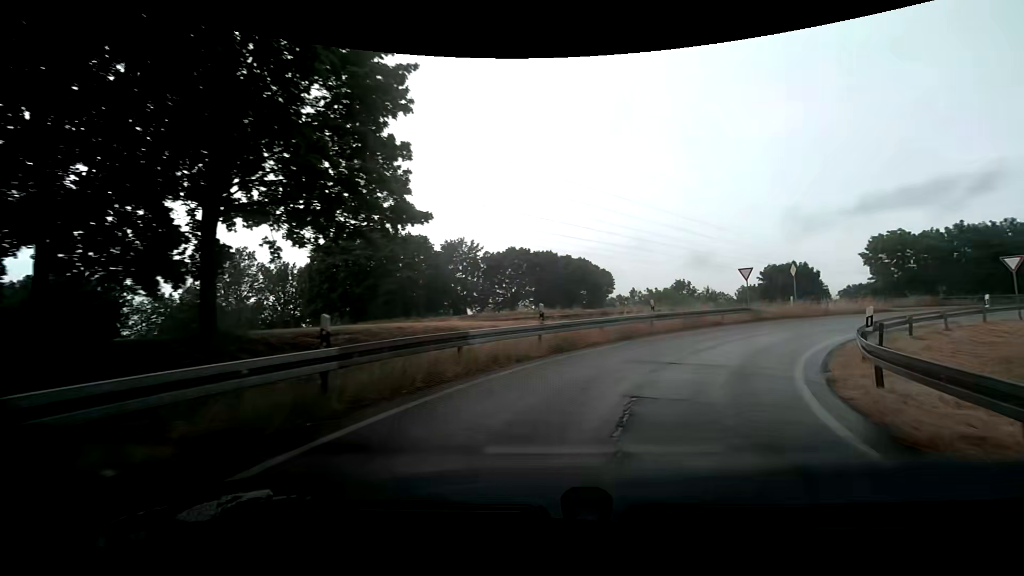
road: trunk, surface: asphalt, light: Day
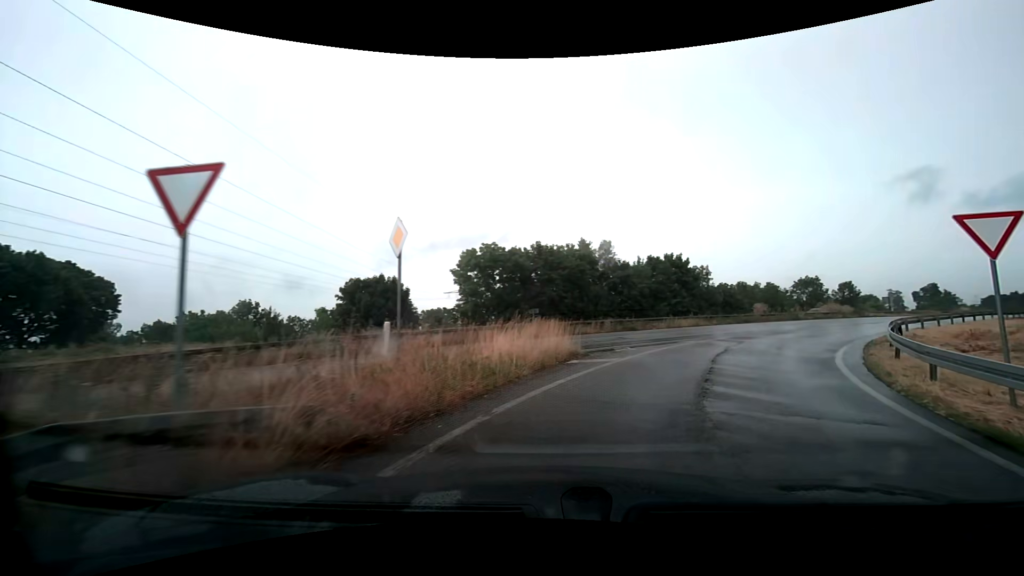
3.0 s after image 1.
(+9.6, +23.0) m; +45°
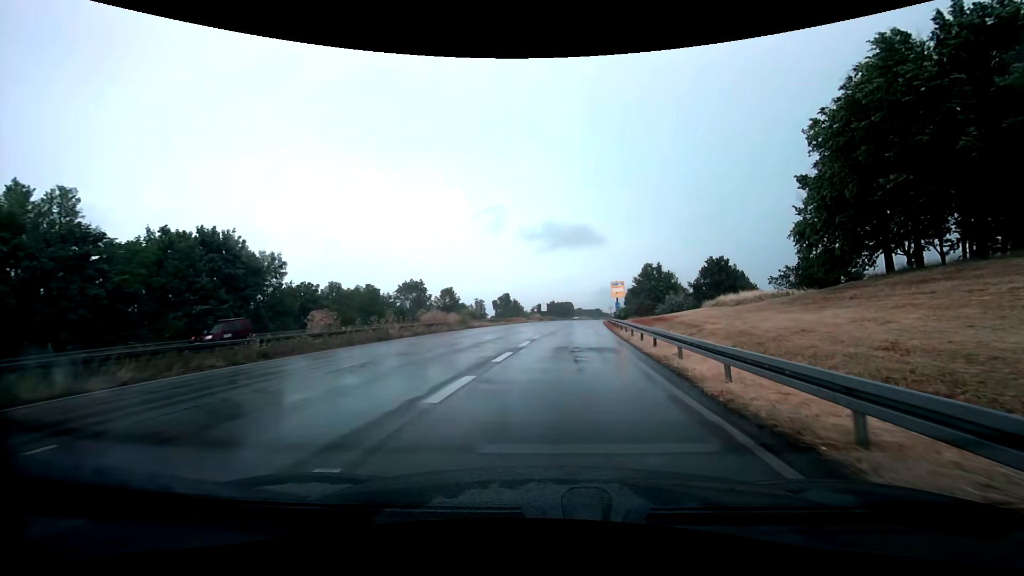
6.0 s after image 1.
(+11.9, +24.5) m; +44°
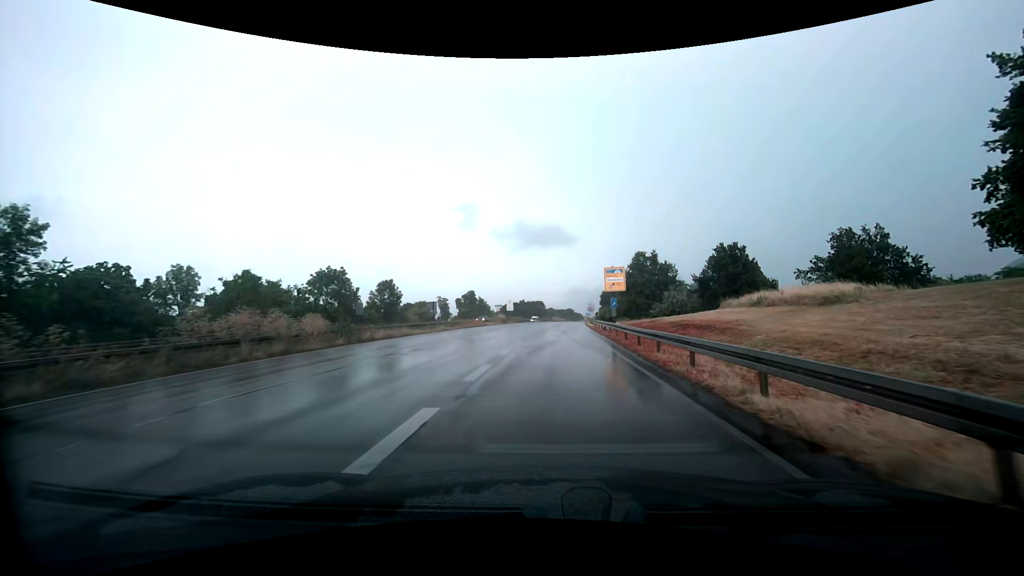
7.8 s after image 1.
(+1.1, +21.6) m; +4°
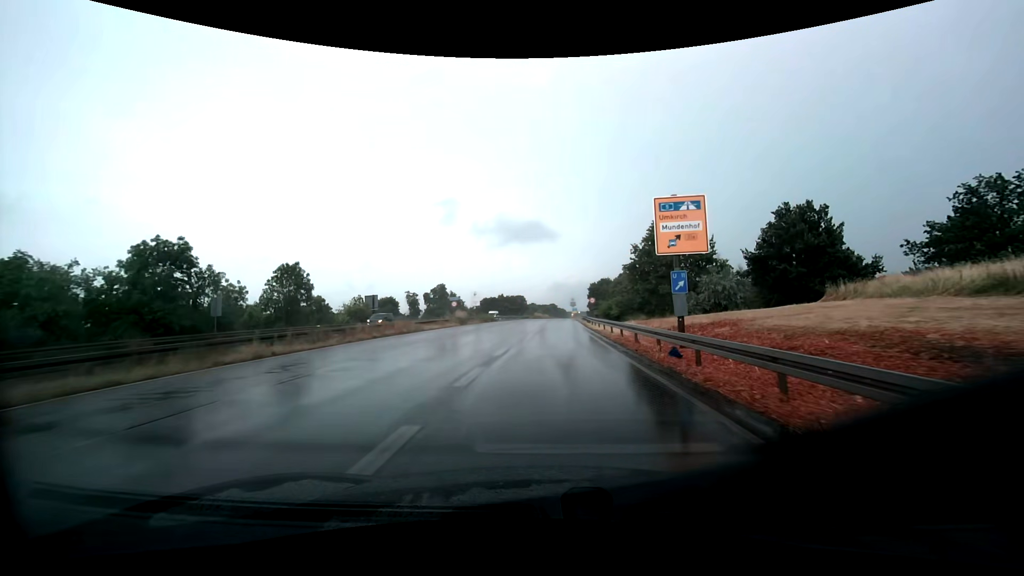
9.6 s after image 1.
(+0.5, +25.0) m; +2°
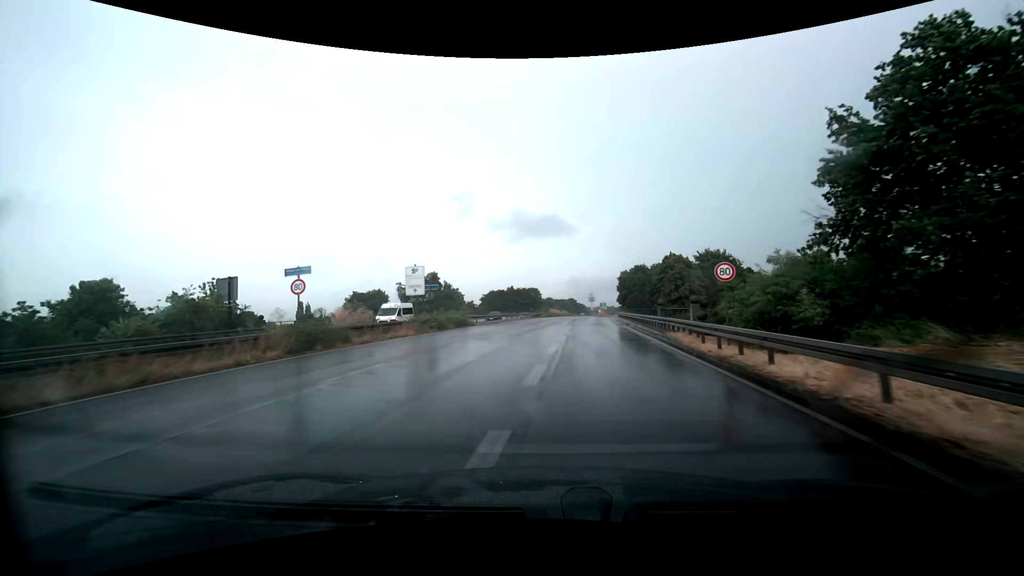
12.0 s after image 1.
(-0.1, +36.4) m; -2°
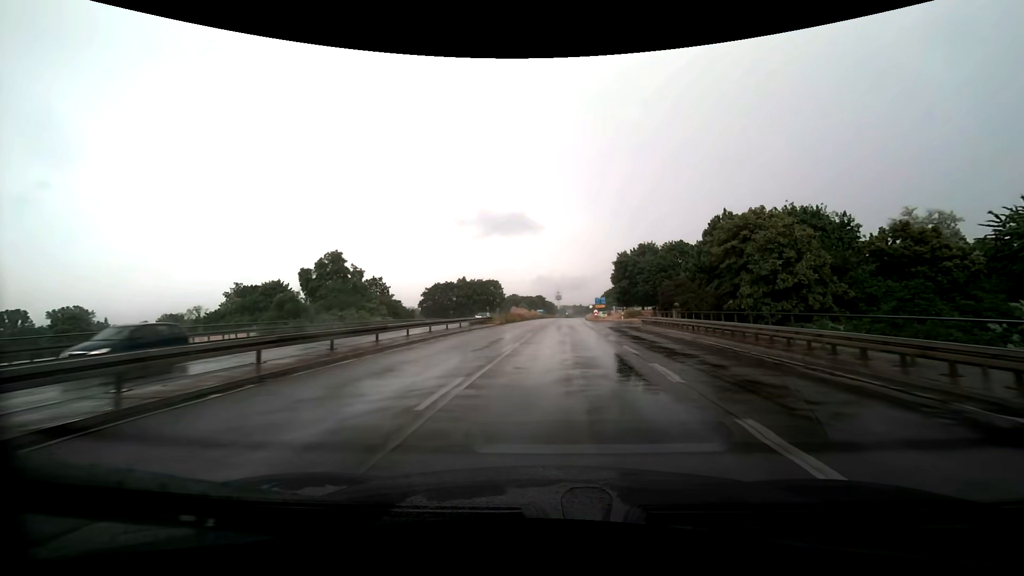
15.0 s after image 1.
(+0.6, +47.3) m; +3°
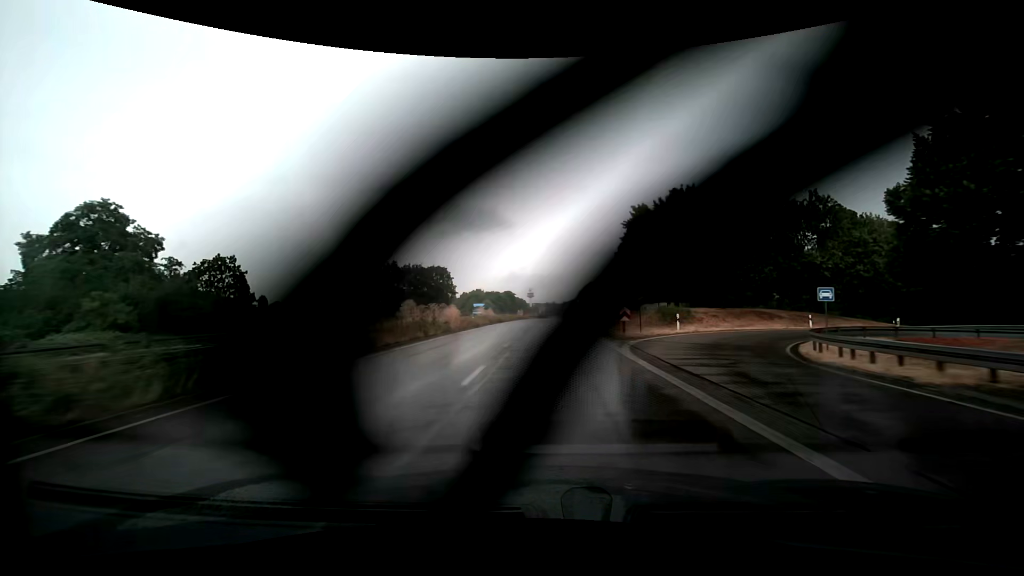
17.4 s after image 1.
(+1.5, +42.5) m; +3°
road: trunk_link
(0, +10) (0, +20) (0, +30) (0, +40) (+1, +50) (+1, +60) (+1, +70) (+1, +80) (+1, +90) (+2, +100) m
